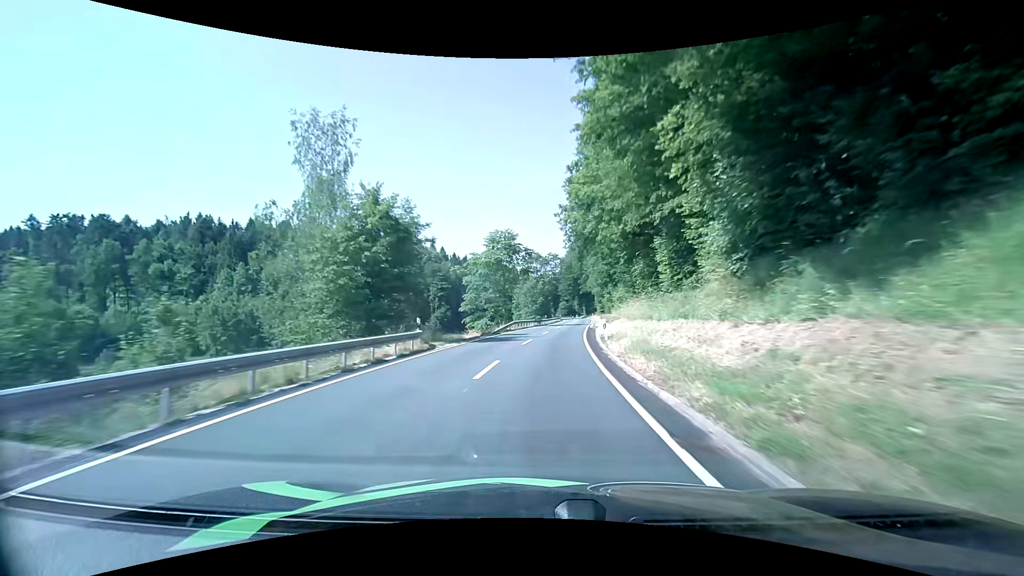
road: secondary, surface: asphalt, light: Day
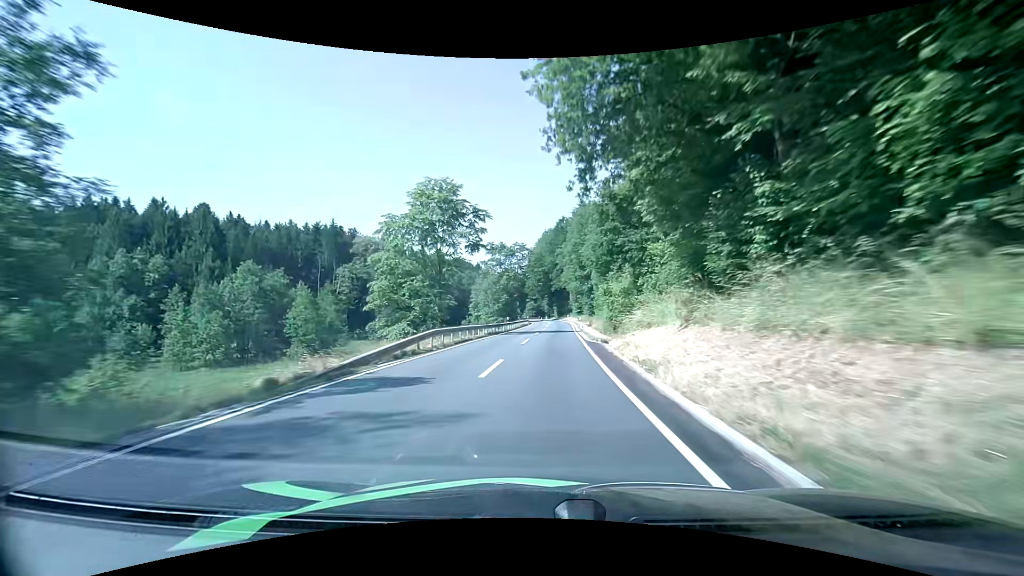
(+0.8, +23.8) m; +4°
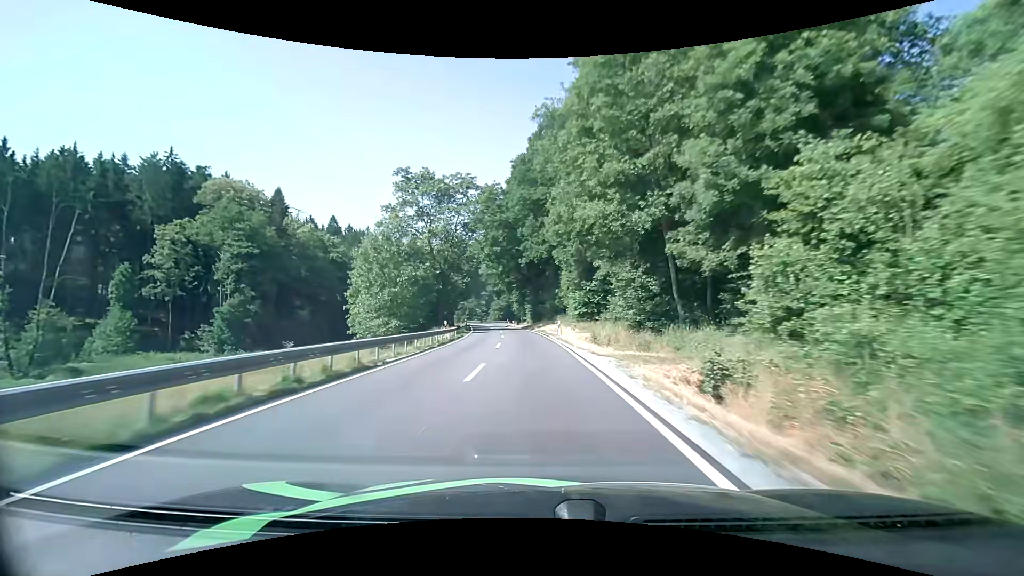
(+2.5, +60.4) m; +3°
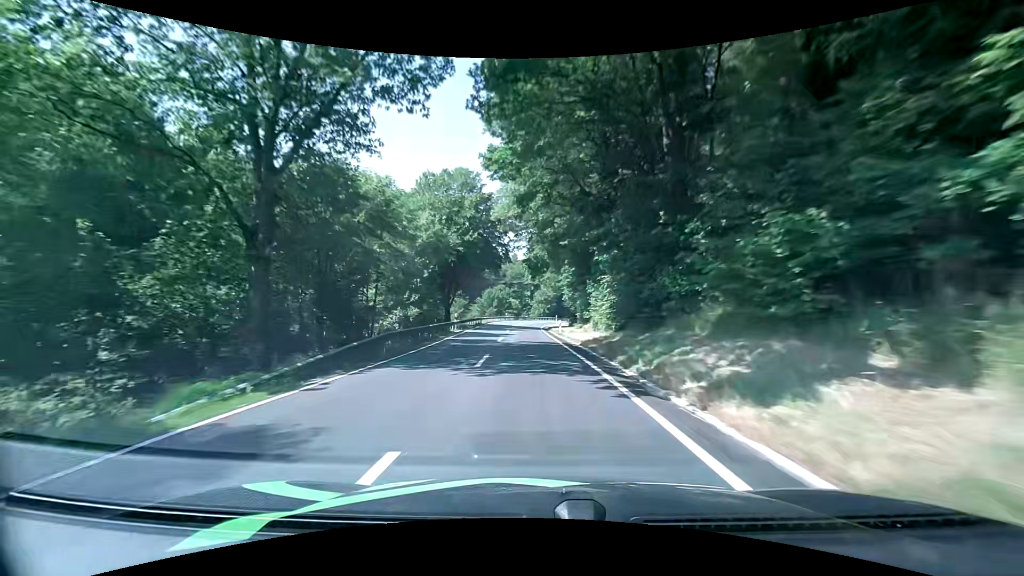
(-1.7, +45.5) m; -6°
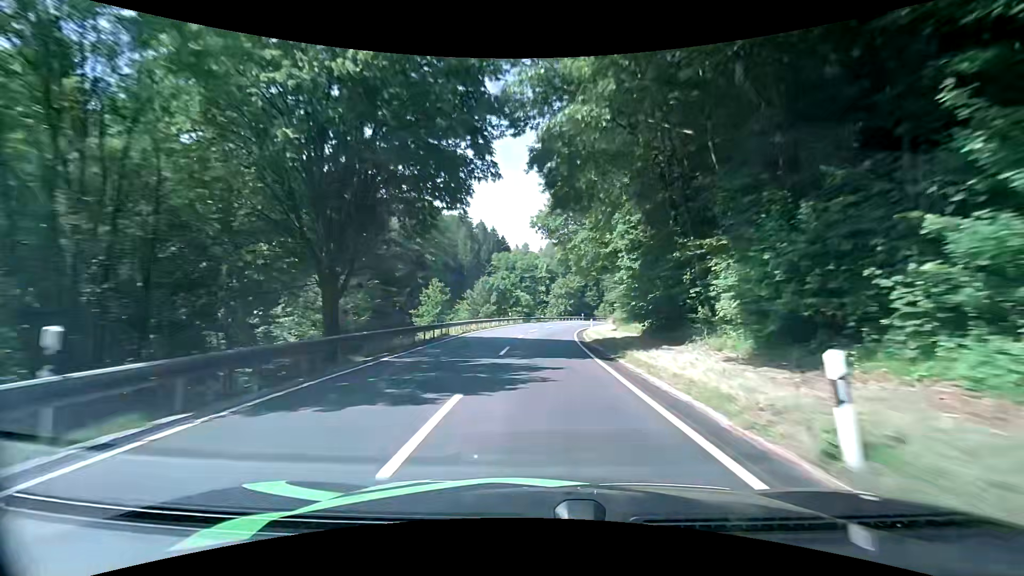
(-0.6, +32.9) m; -2°
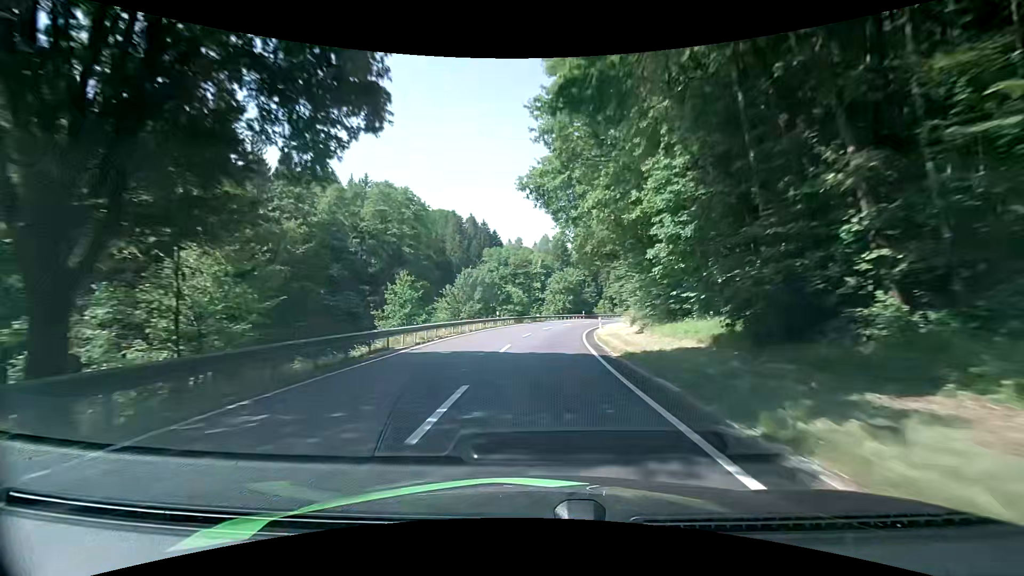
(+0.3, +11.0) m; +2°
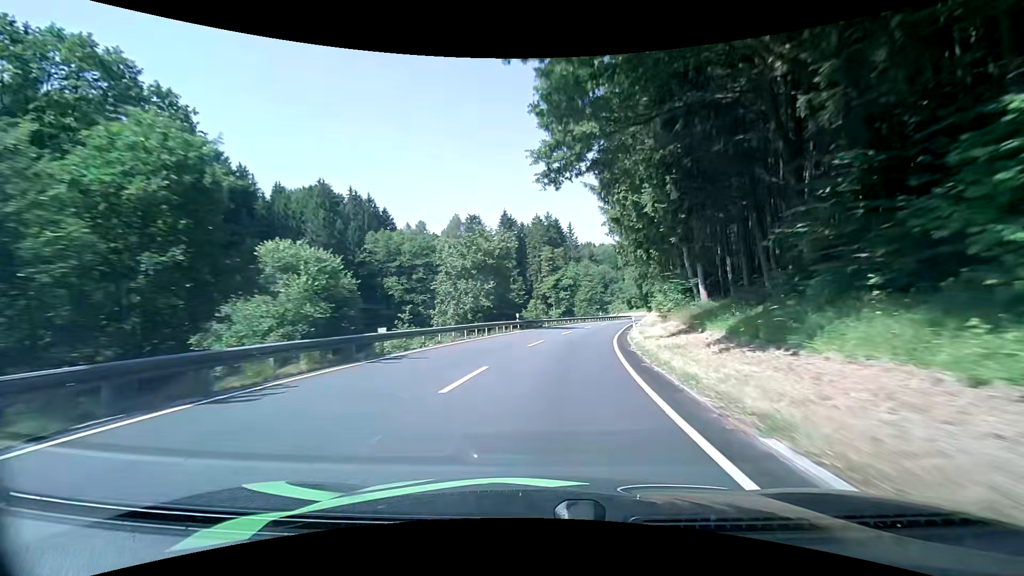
(+2.4, +44.4) m; +8°
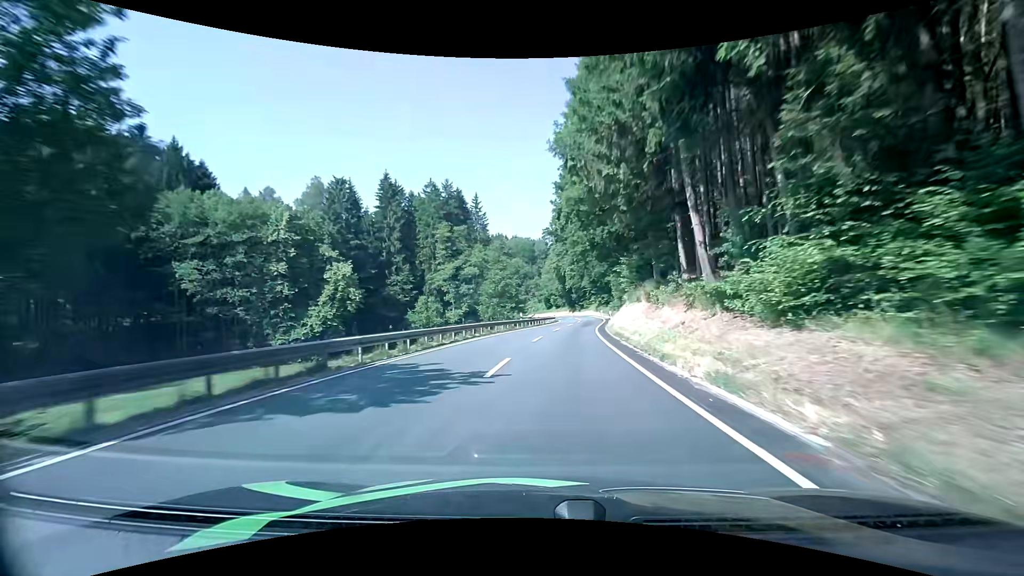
(+3.1, +34.0) m; +10°
(0, +10) (+1, +20) (+2, +30) (+3, +40) (+5, +50) (+6, +60) (+8, +70) (+9, +79) (+9, +89) (+9, +99) m
